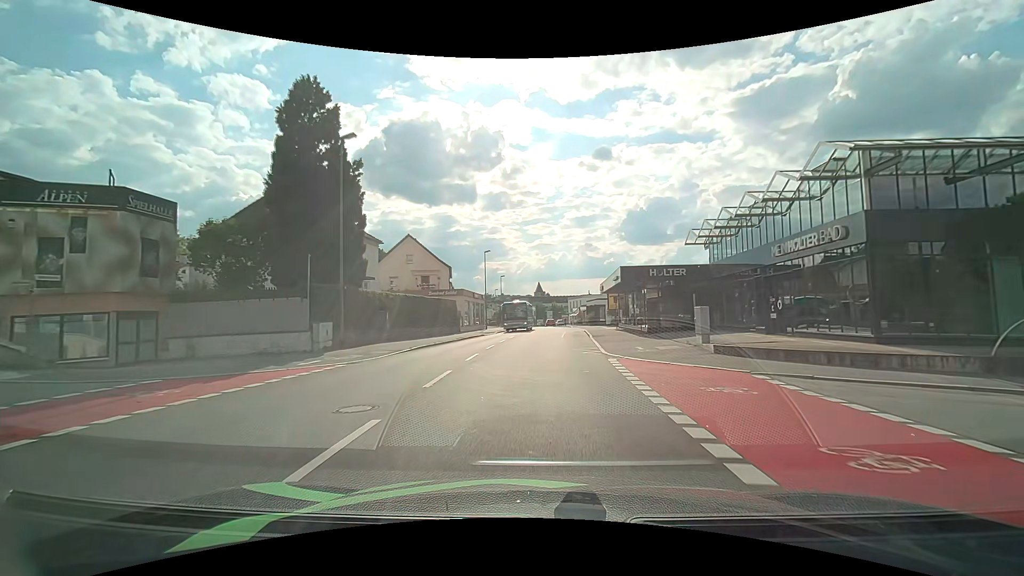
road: tertiary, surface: asphalt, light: Day
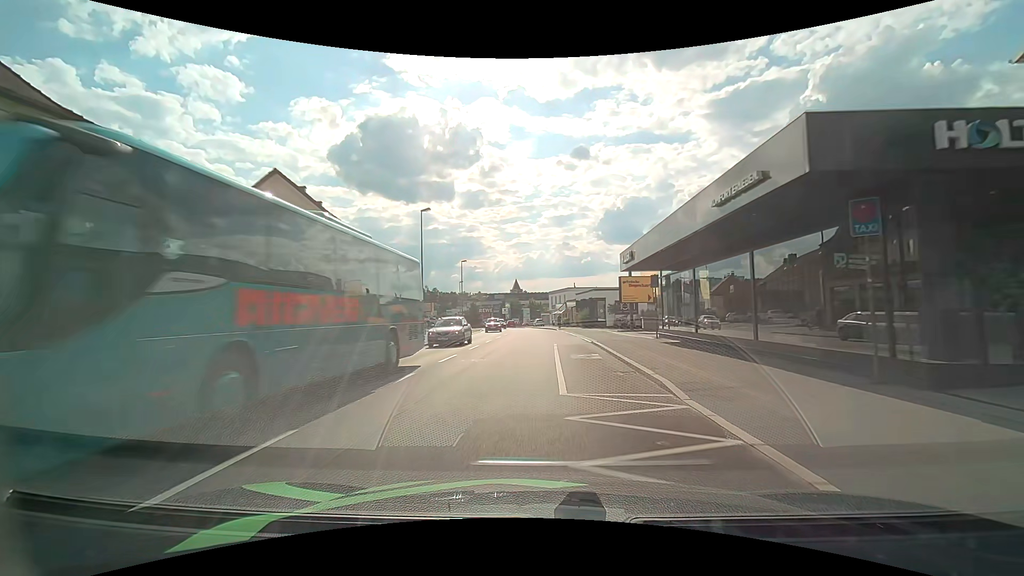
(+0.6, +24.5) m; +3°
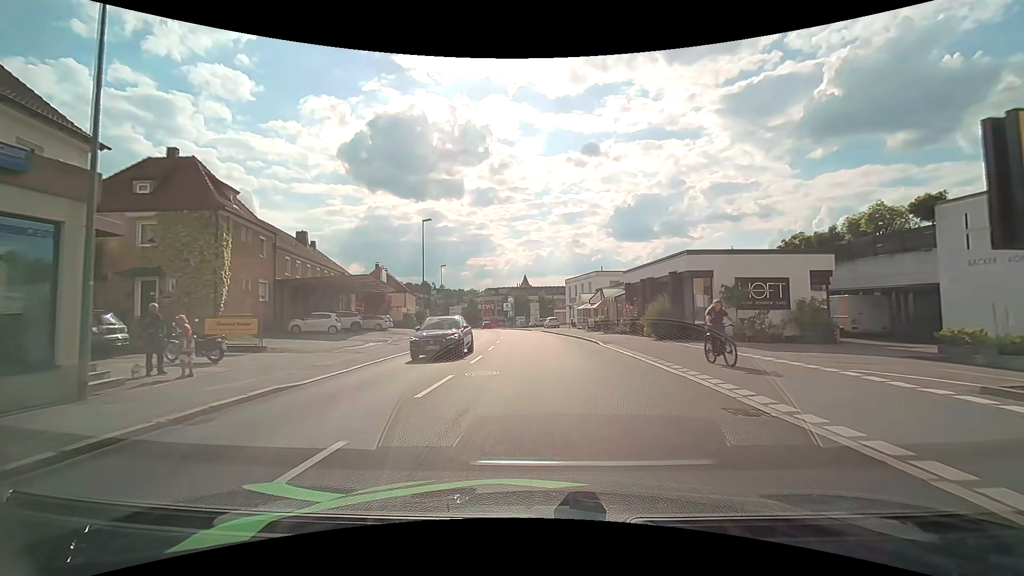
(-0.7, +30.6) m; -2°
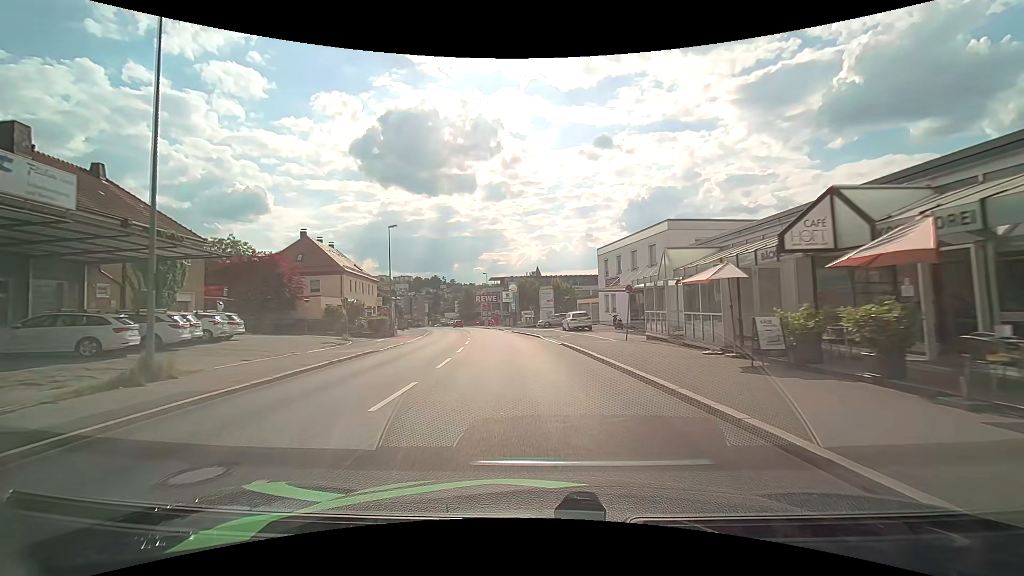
(0.0, +31.6) m; -1°
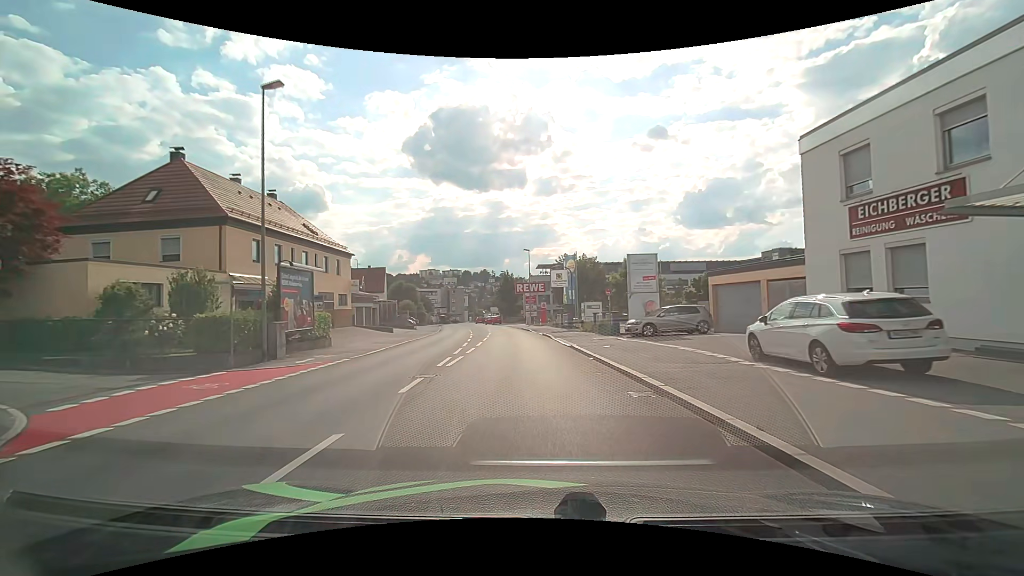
(-1.7, +28.6) m; -6°
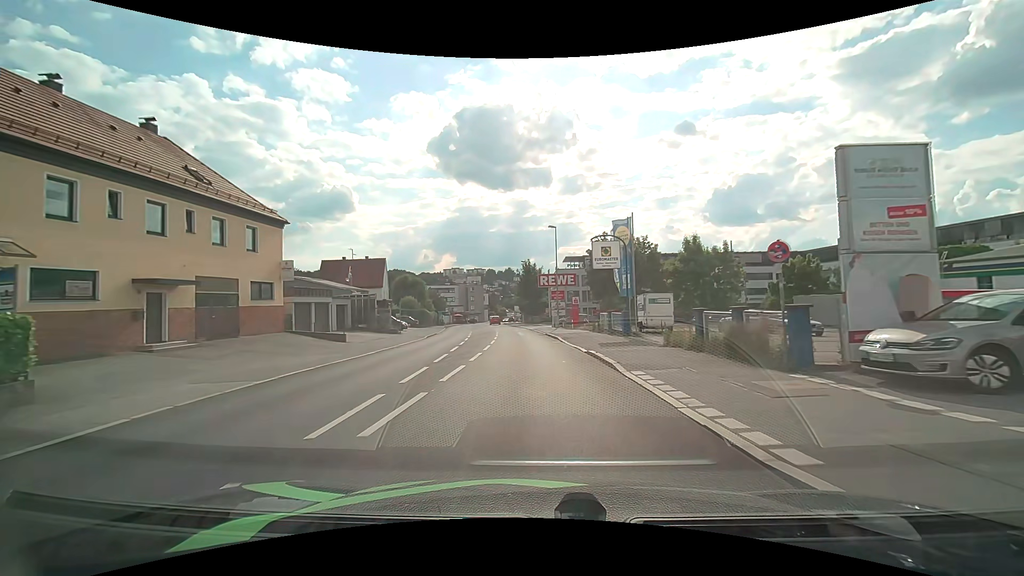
(-0.4, +16.9) m; -3°
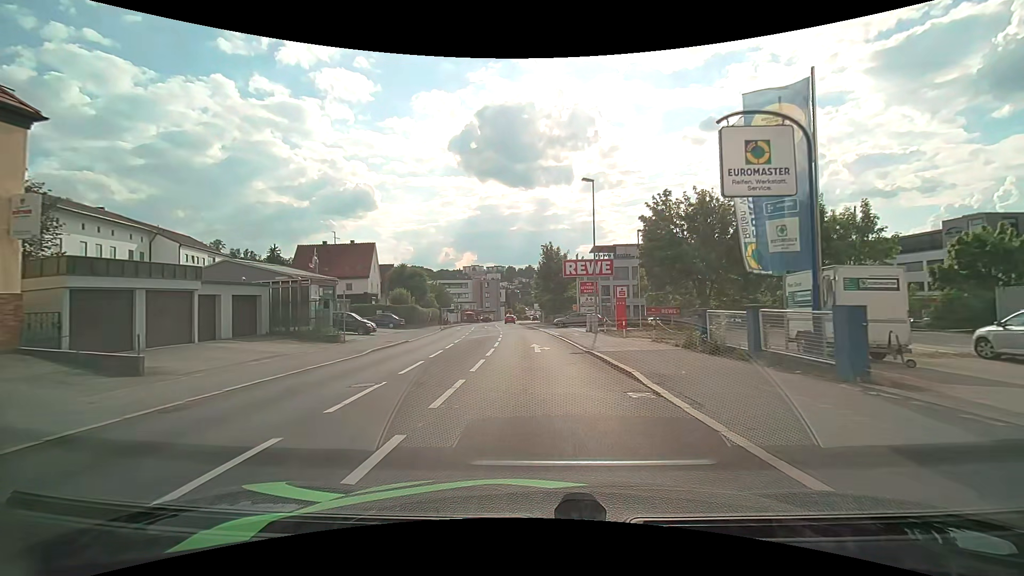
(-0.4, +16.9) m; -2°
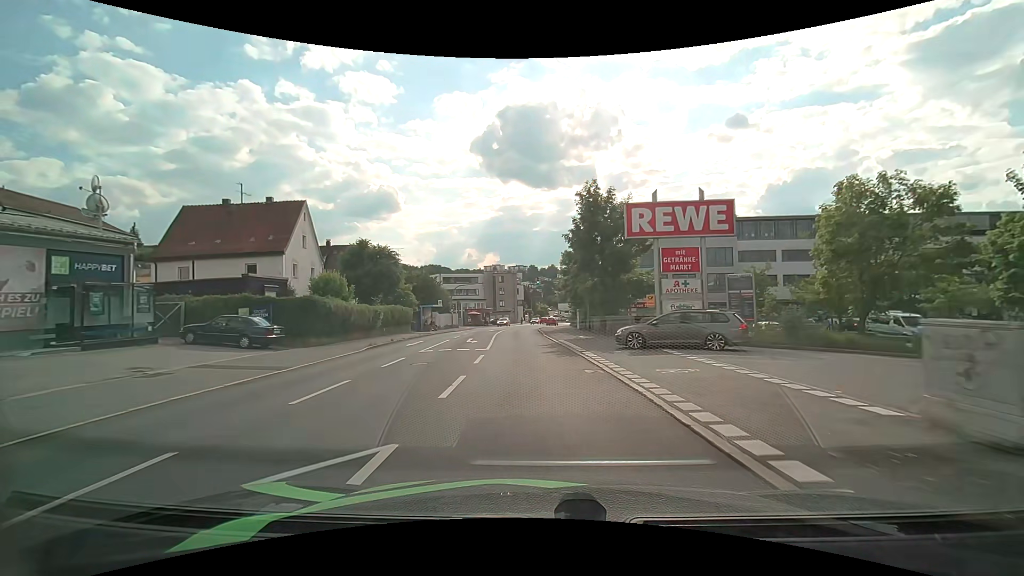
(-0.7, +28.4) m; -2°
(0, +10) (0, +20) (-1, +30) (-2, +40) (-2, +50) (-2, +60) (-1, +70) (0, +80) (+1, +90) (+3, +100) m
